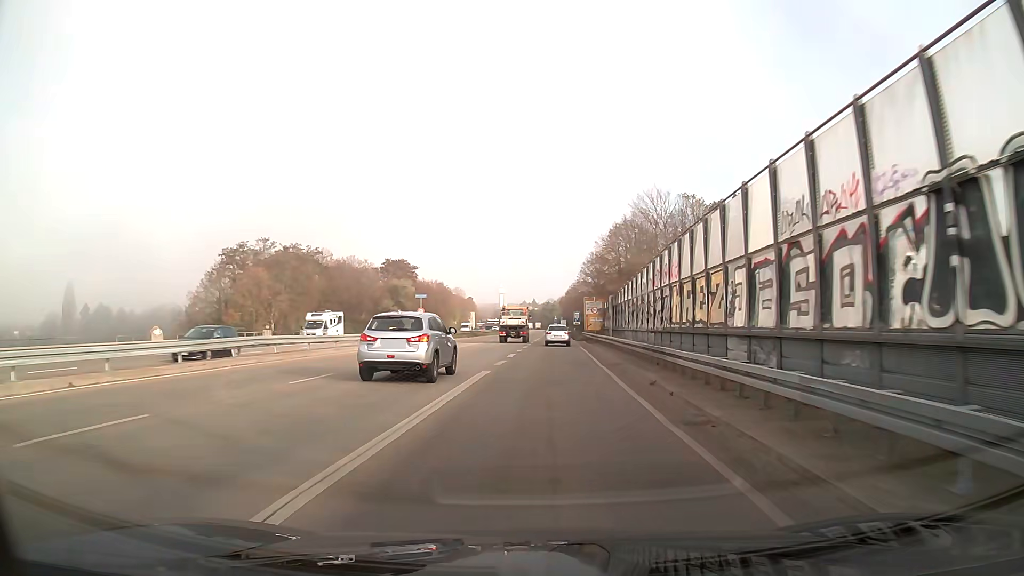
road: trunk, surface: asphalt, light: Day
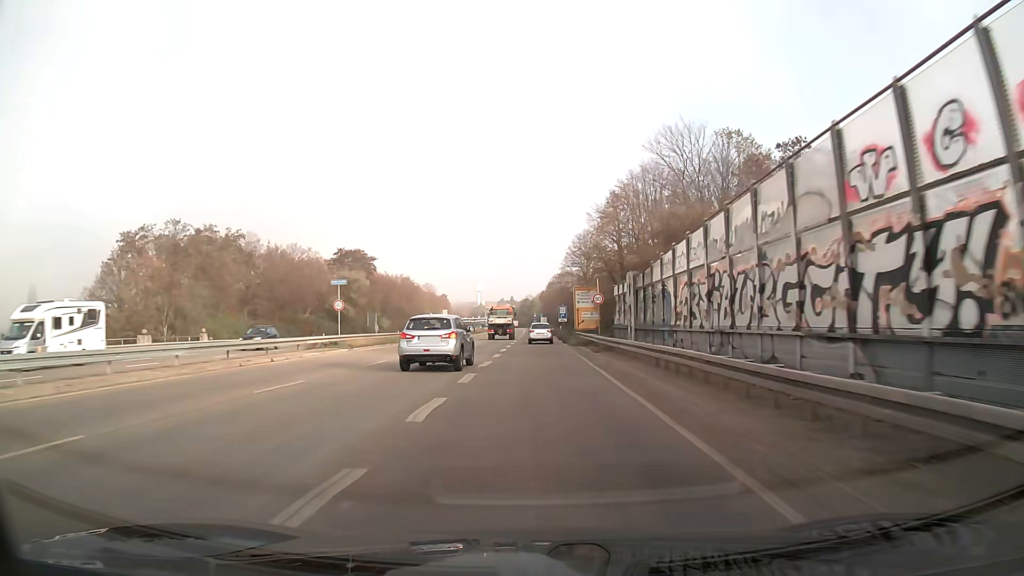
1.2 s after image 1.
(+0.3, +19.6) m; +1°
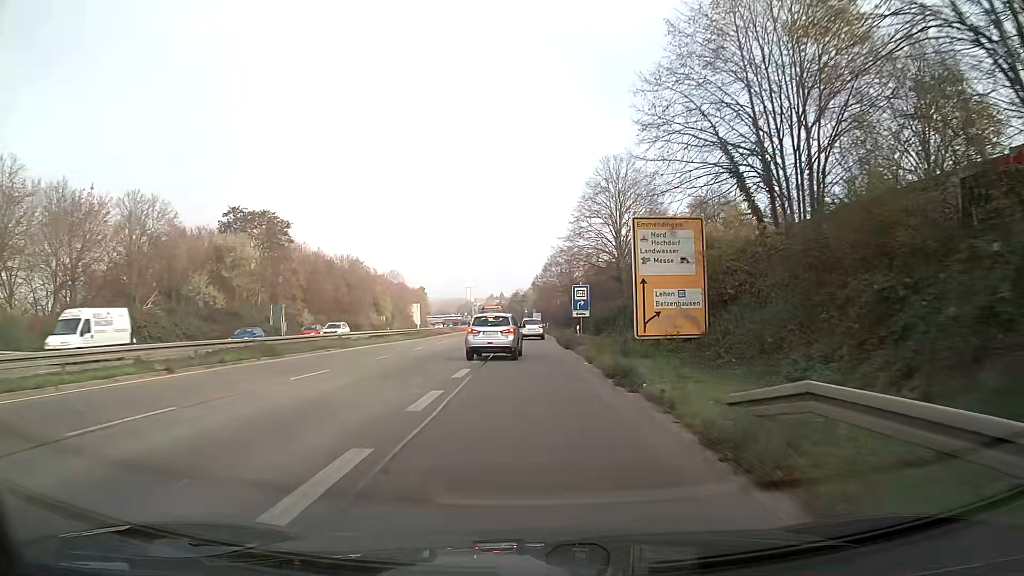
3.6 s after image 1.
(+0.3, +42.1) m; +1°
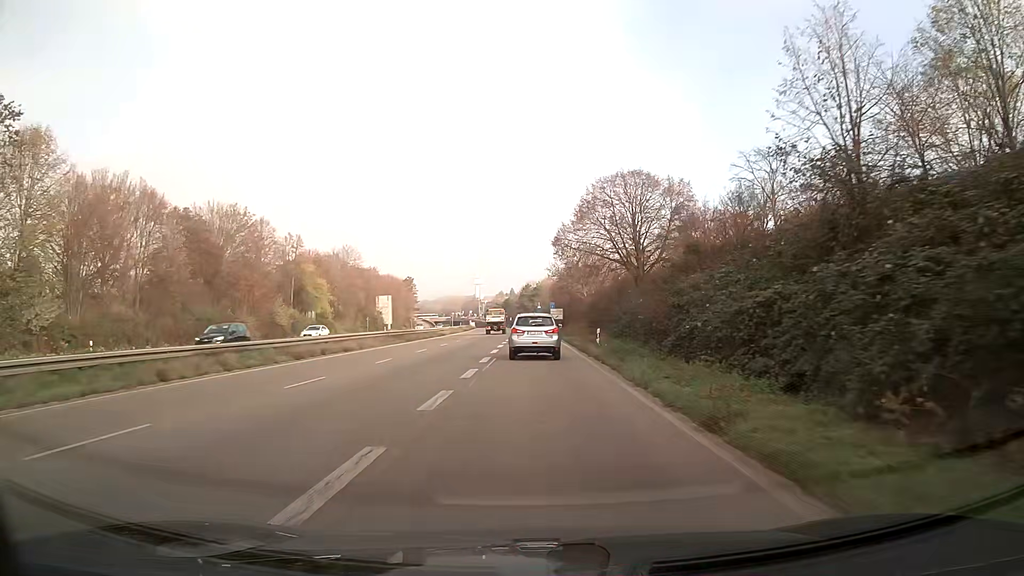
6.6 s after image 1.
(-0.4, +55.0) m; -1°
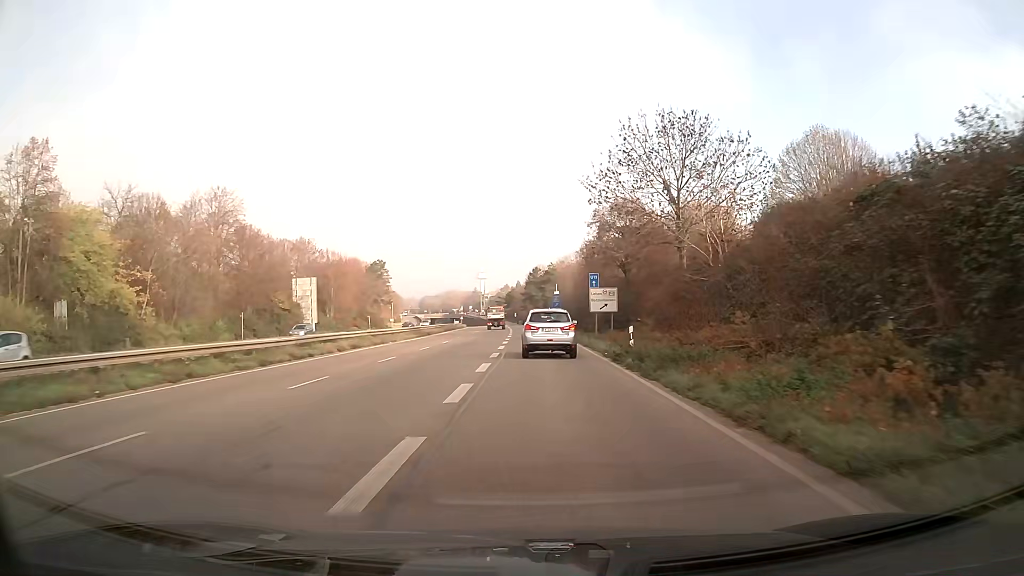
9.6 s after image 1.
(-0.4, +54.6) m; -1°
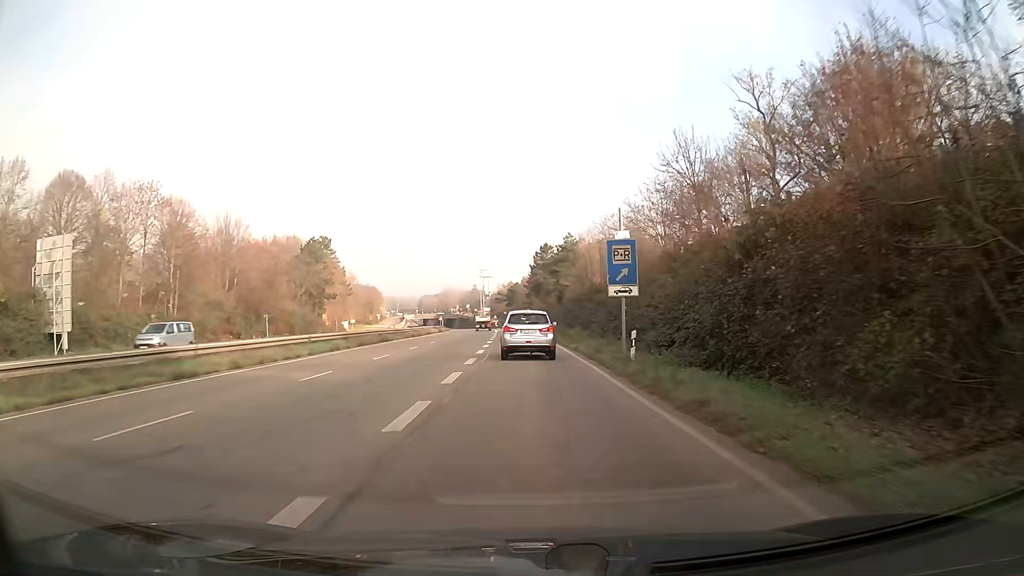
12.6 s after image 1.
(-0.1, +51.5) m; -1°
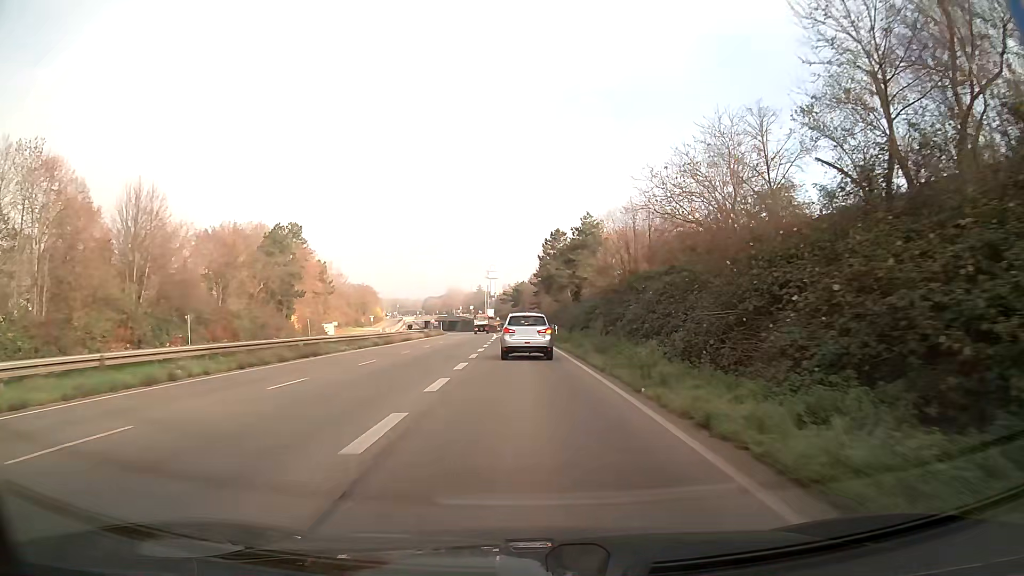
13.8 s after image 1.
(-0.1, +19.8) m; -1°
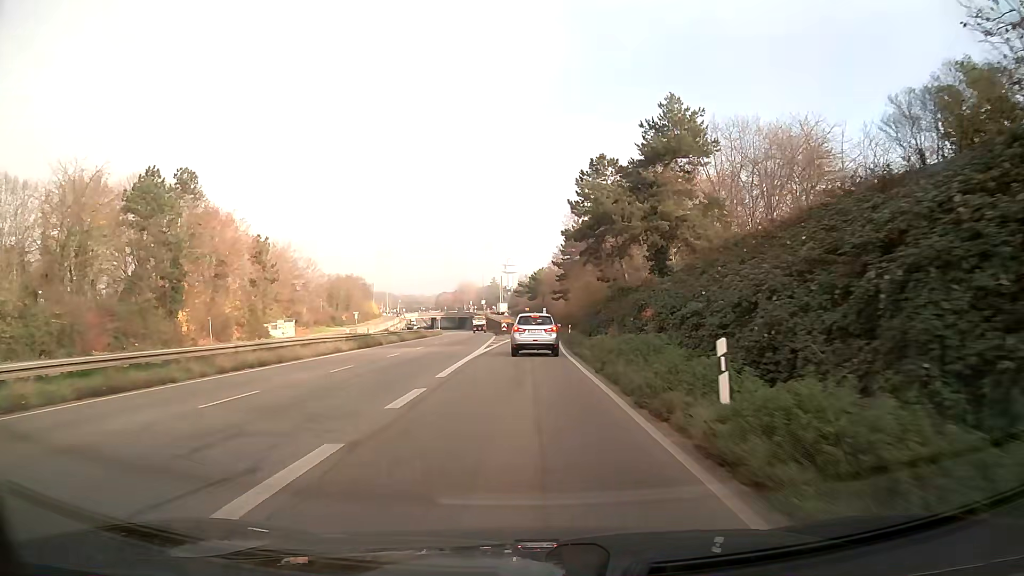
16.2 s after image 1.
(-0.4, +39.3) m; -2°
